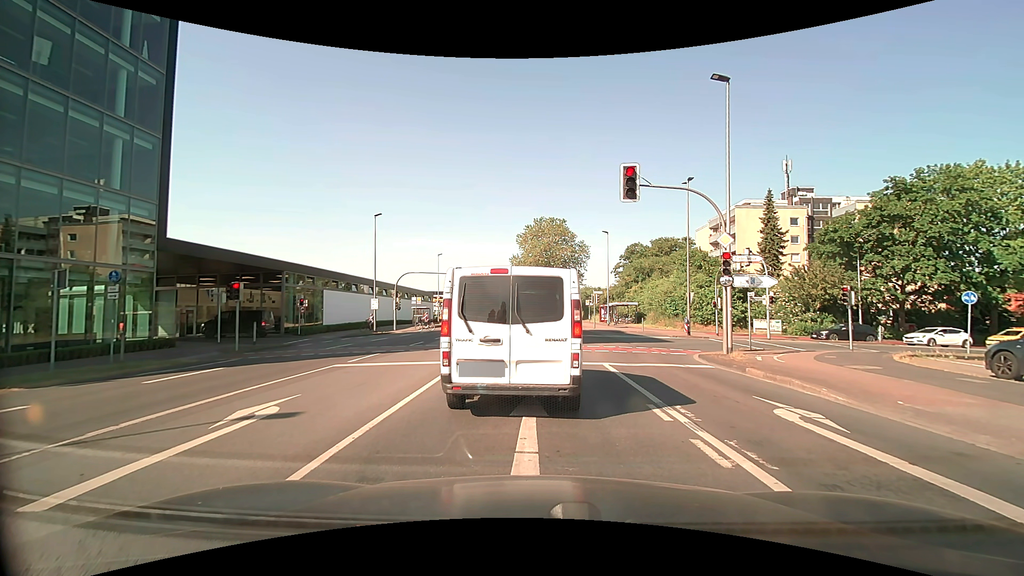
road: secondary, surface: asphalt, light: Day
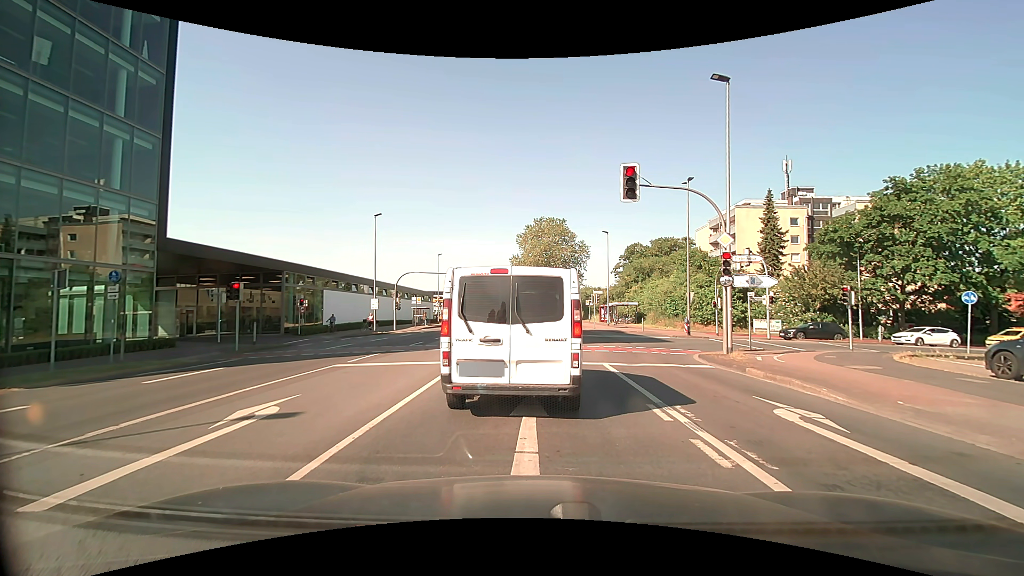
(0.0, 0.0) m; 0°
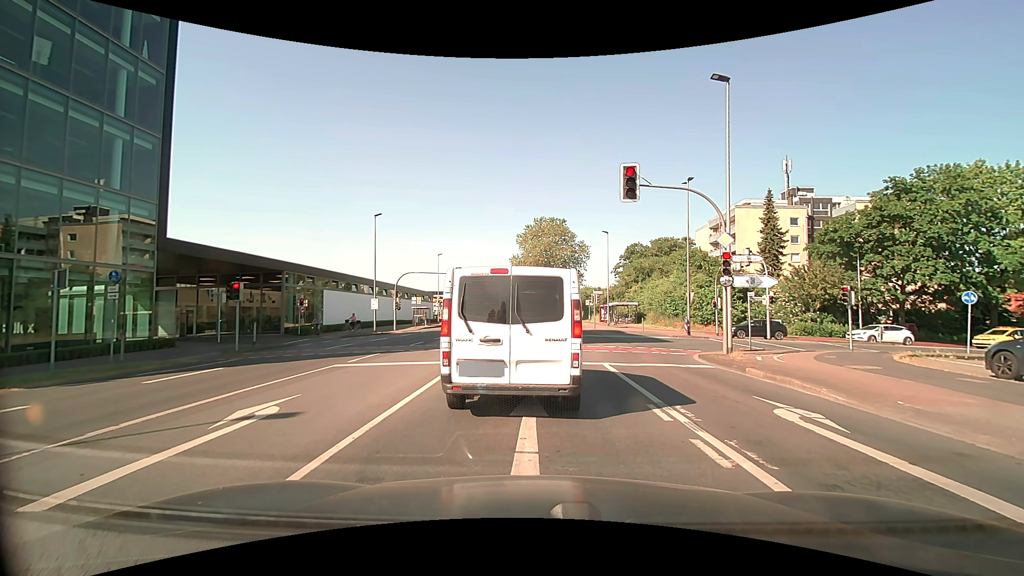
(0.0, 0.0) m; 0°
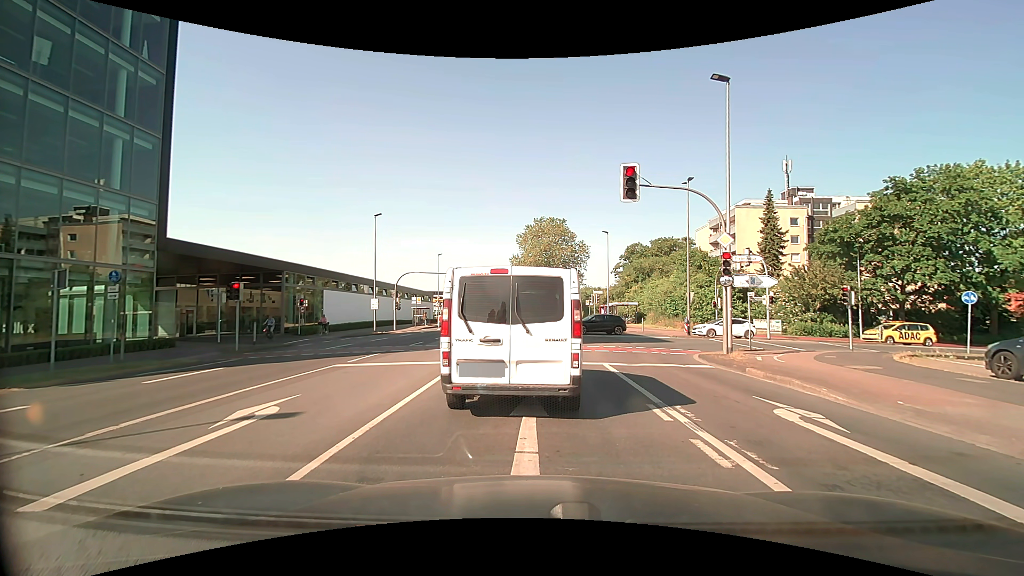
(0.0, 0.0) m; 0°
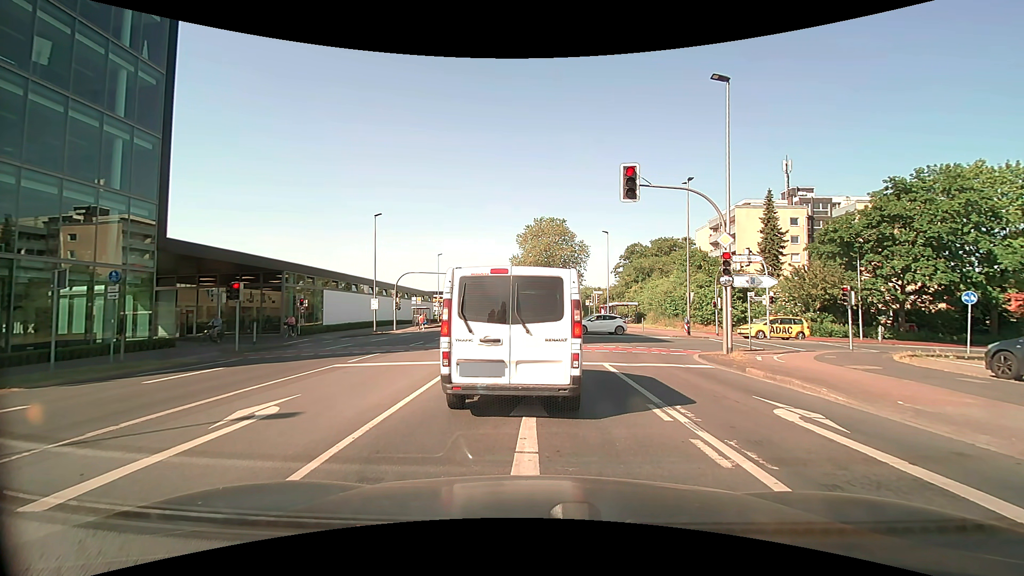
(0.0, 0.0) m; 0°
(0, +10) (-1, +20) (-1, +30) (-1, +40) (-1, +50) (-2, +60) (-2, +70) (-2, +80) (-3, +90) (-3, +100) m
